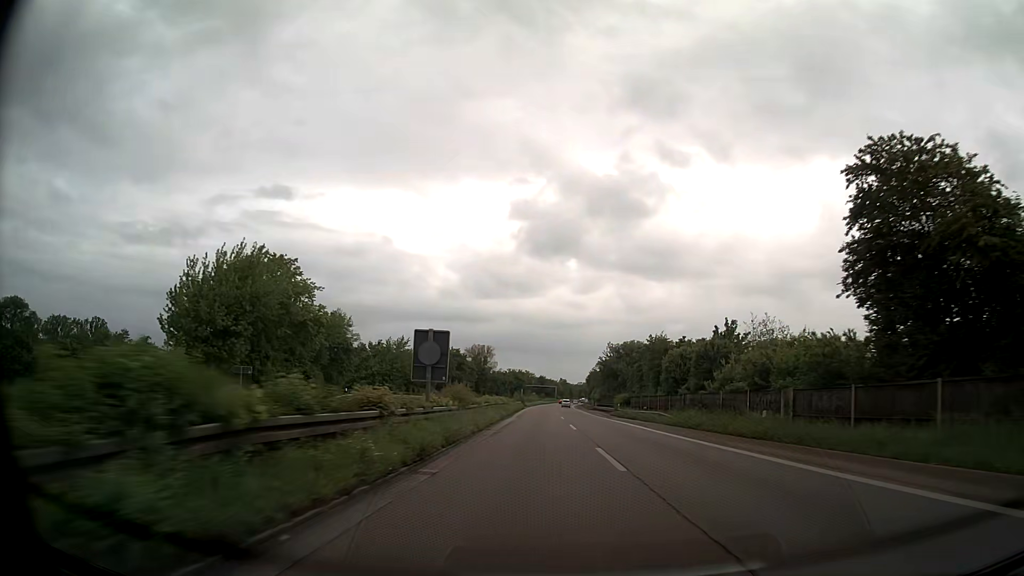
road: trunk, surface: asphalt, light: Day
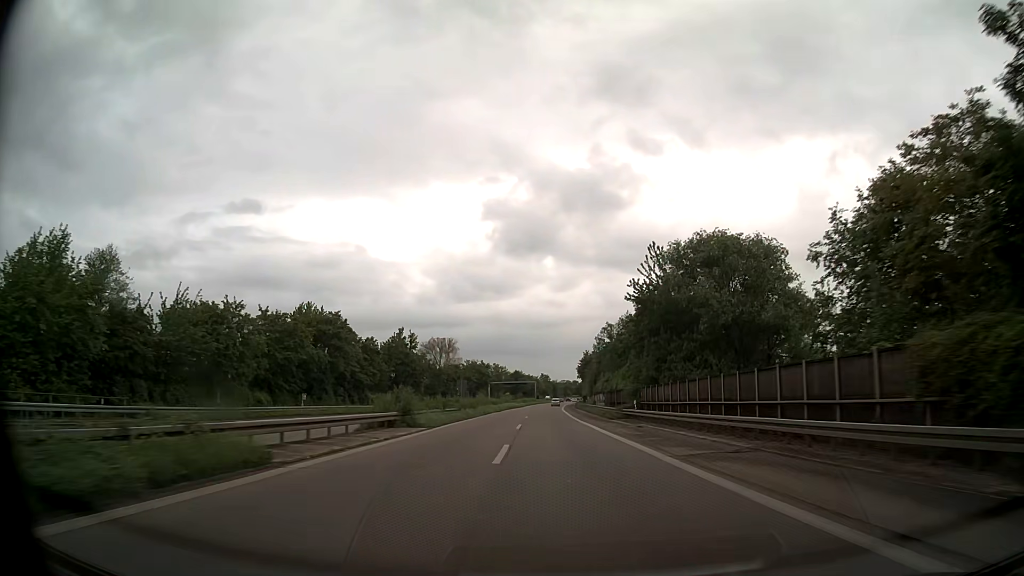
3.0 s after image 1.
(+0.9, +71.6) m; +1°
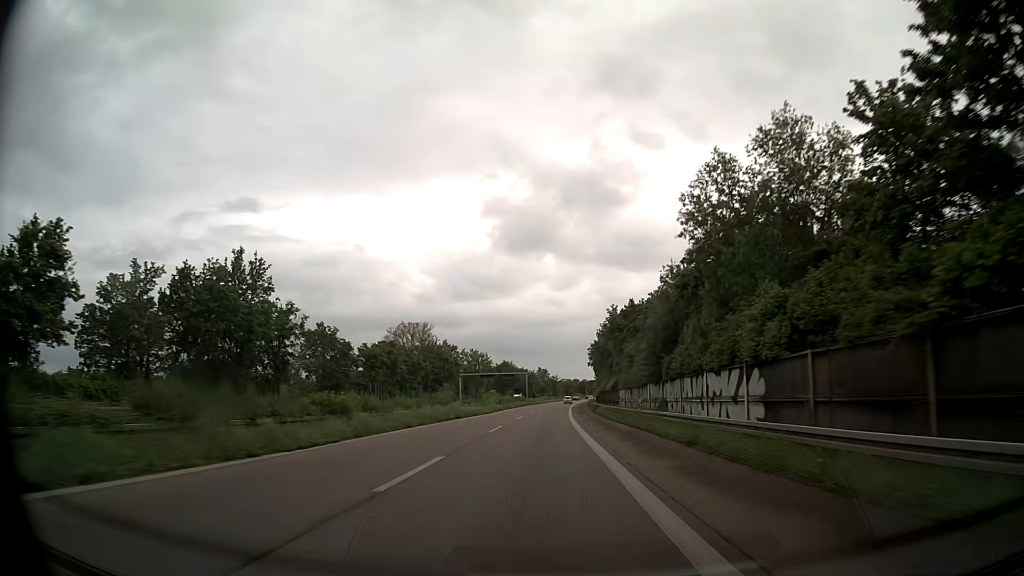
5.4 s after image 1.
(+0.1, +58.5) m; 0°
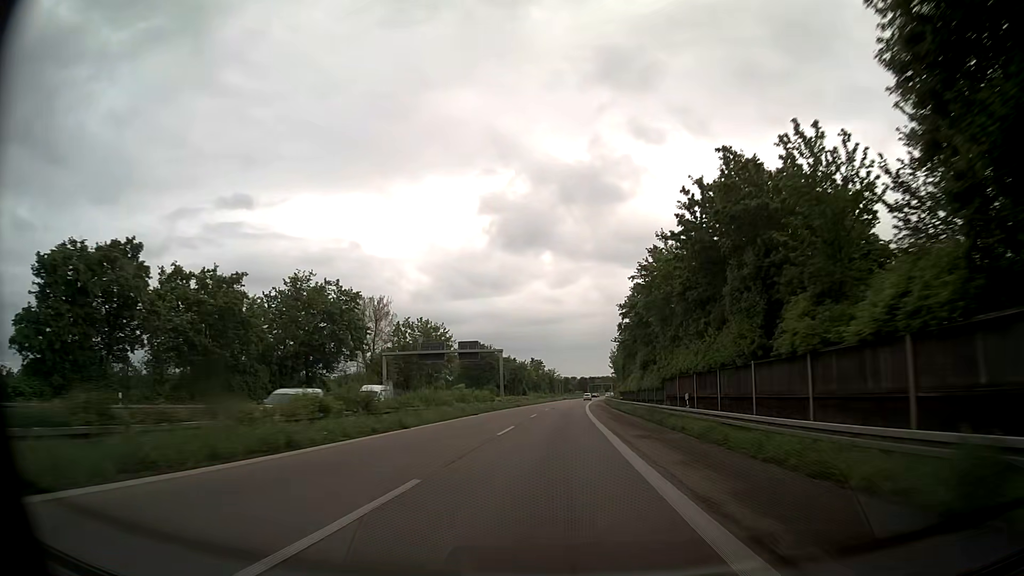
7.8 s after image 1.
(0.0, +59.1) m; 0°
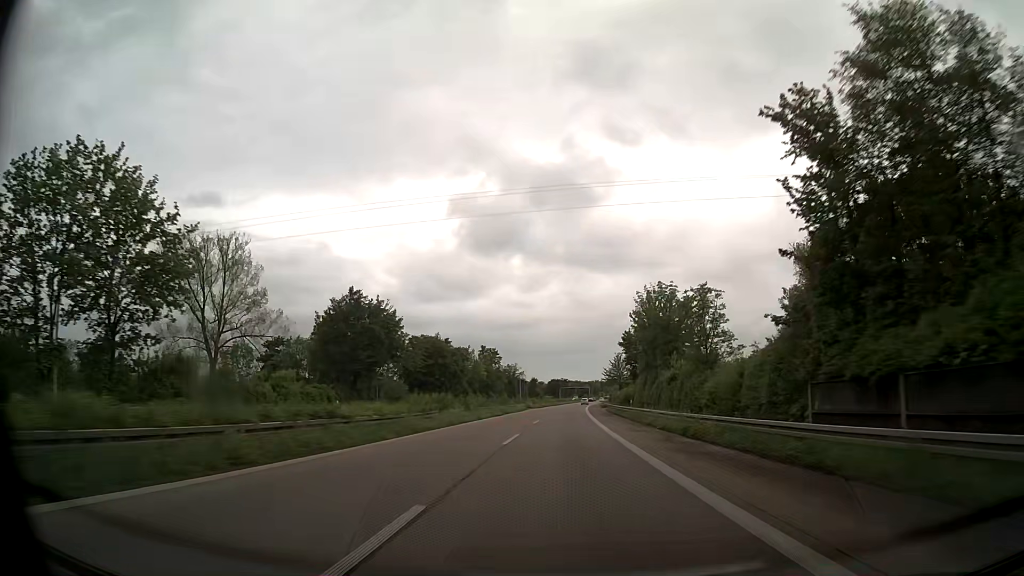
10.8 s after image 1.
(+1.7, +74.5) m; +3°
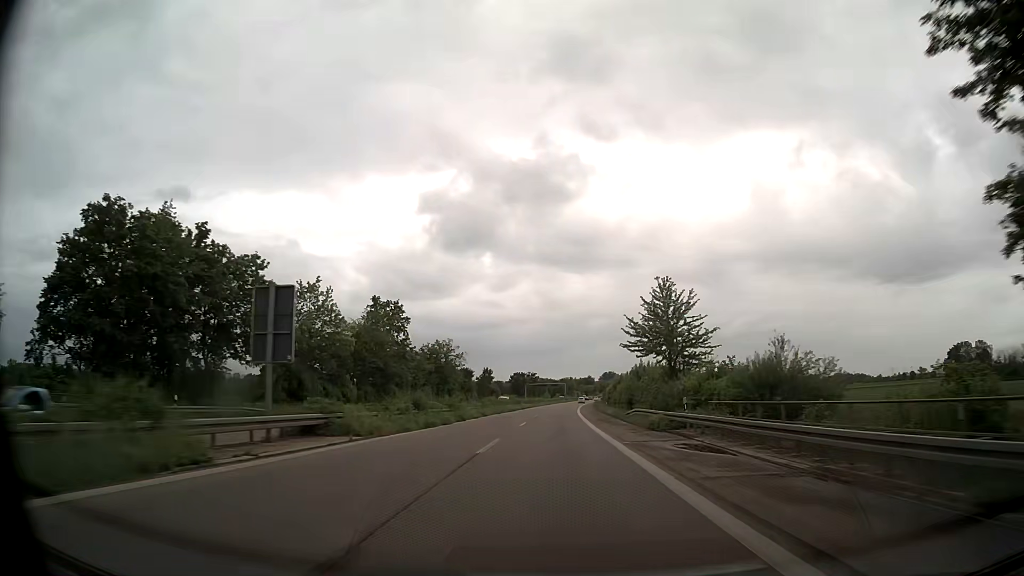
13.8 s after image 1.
(+1.9, +76.4) m; +3°
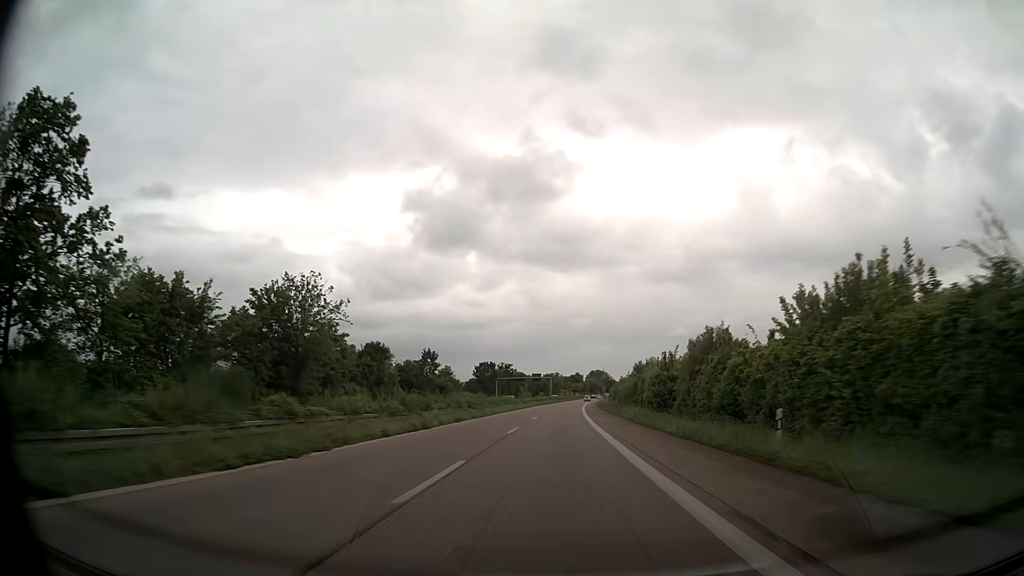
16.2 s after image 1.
(+0.7, +62.2) m; +1°
